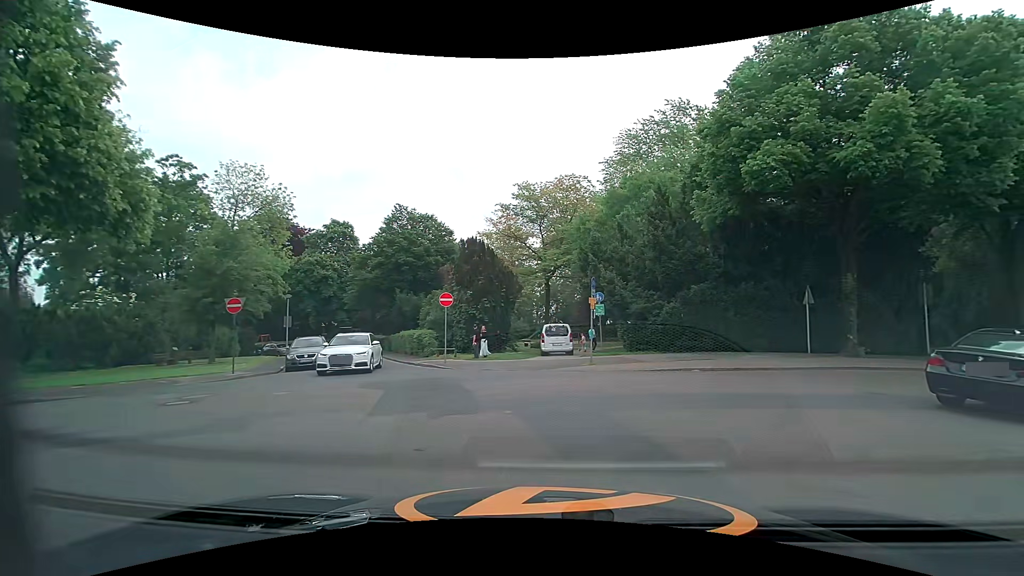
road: residential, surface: asphalt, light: Day
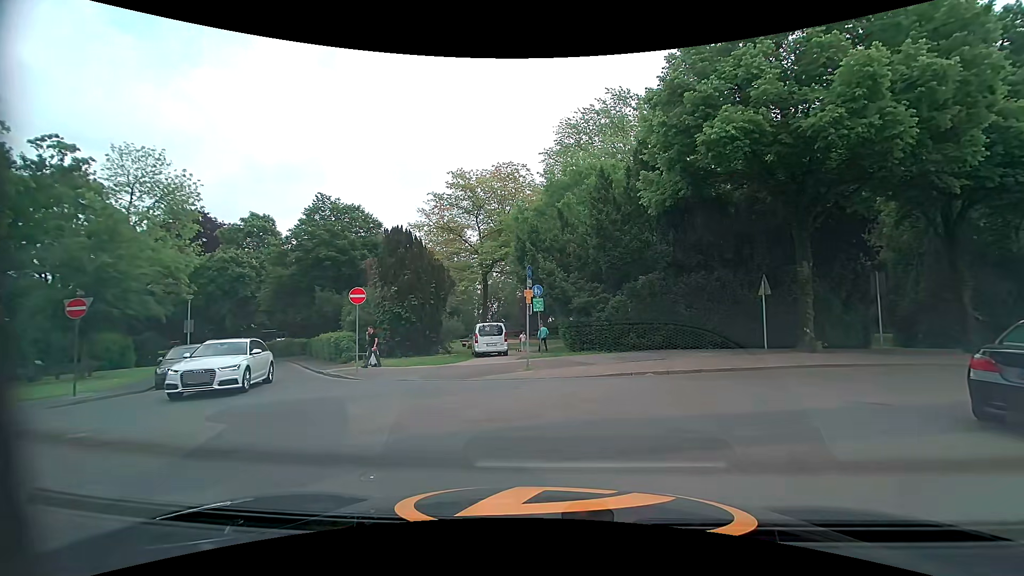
(+0.4, +3.0) m; +8°
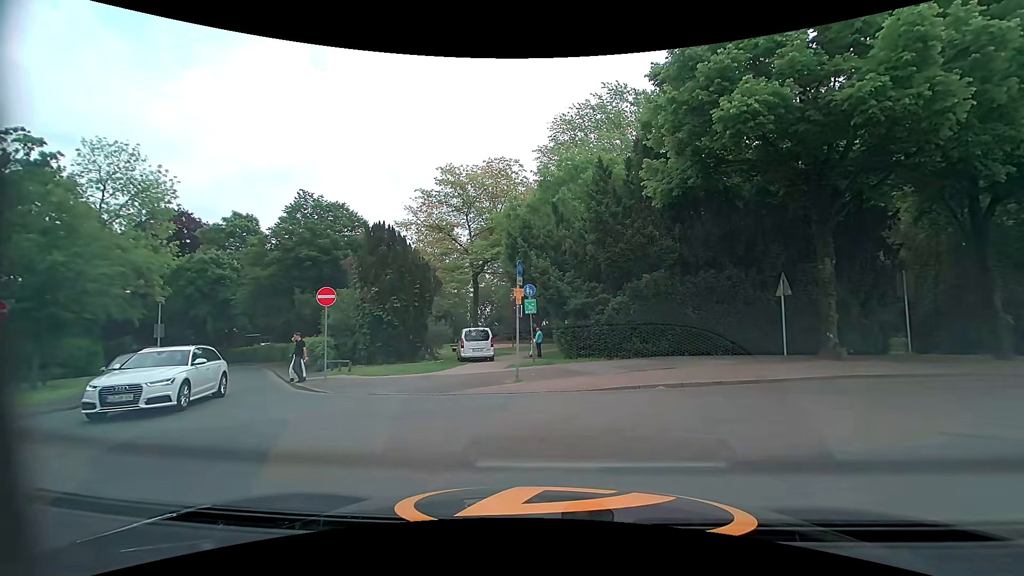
(0.0, +2.0) m; +1°
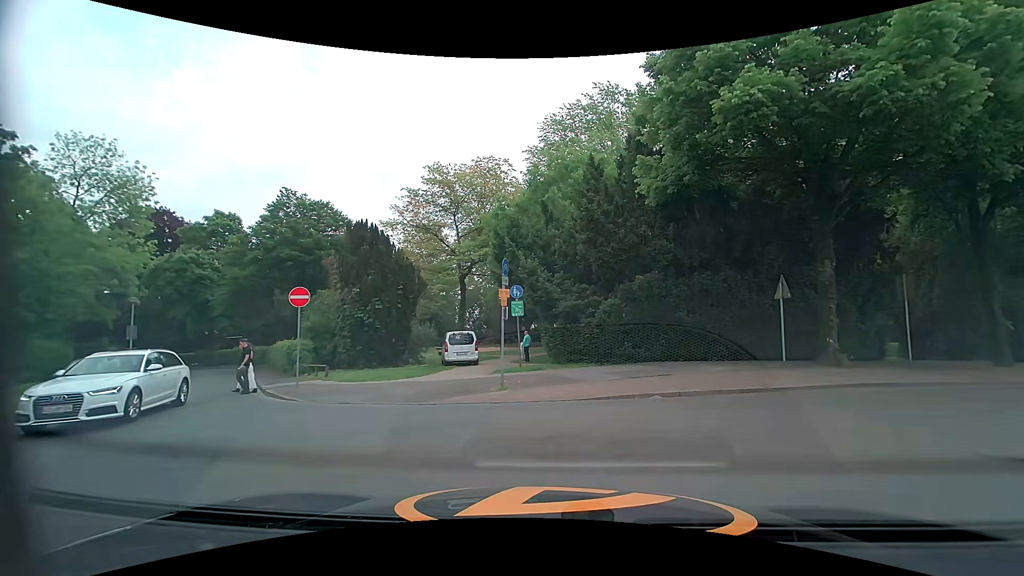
(0.0, +1.0) m; +1°
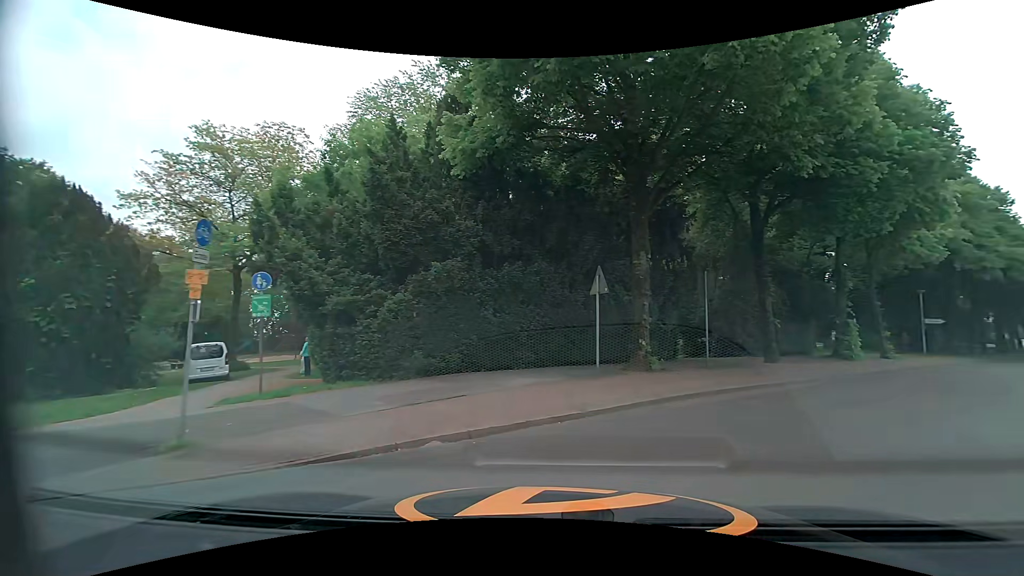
(+0.8, +4.3) m; +20°
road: unclassified
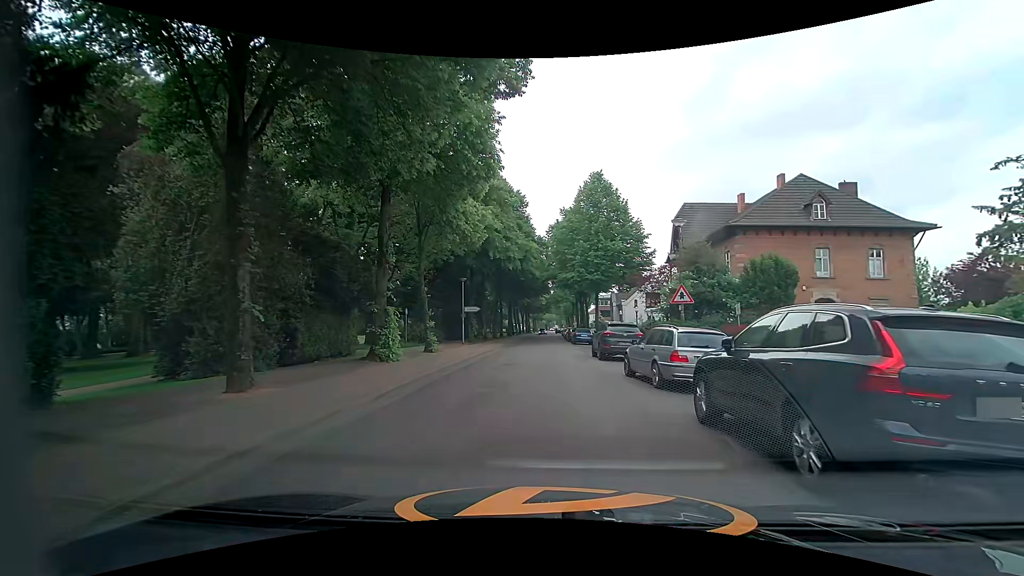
(+5.7, +10.0) m; +45°
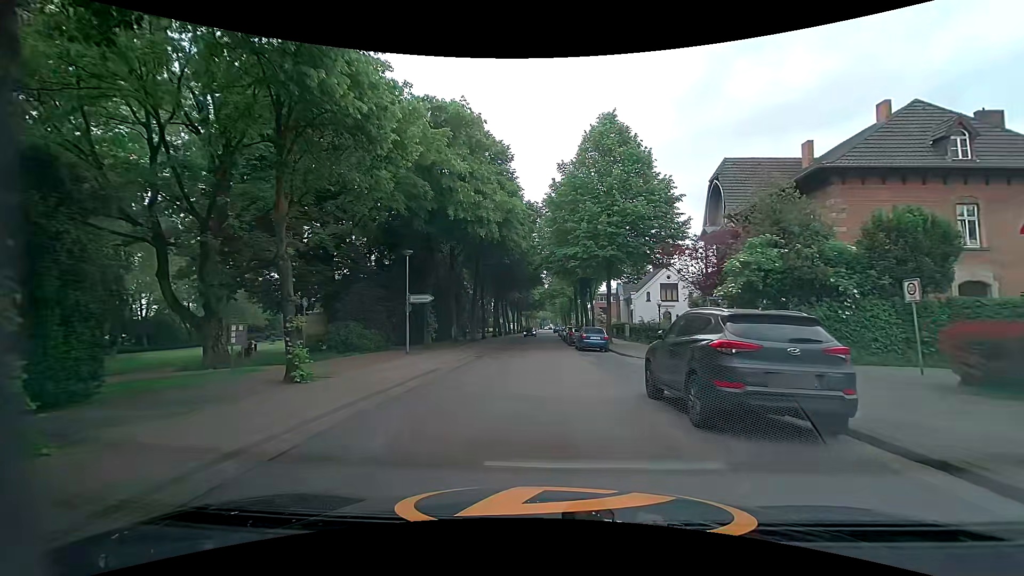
(+0.2, +14.6) m; 0°
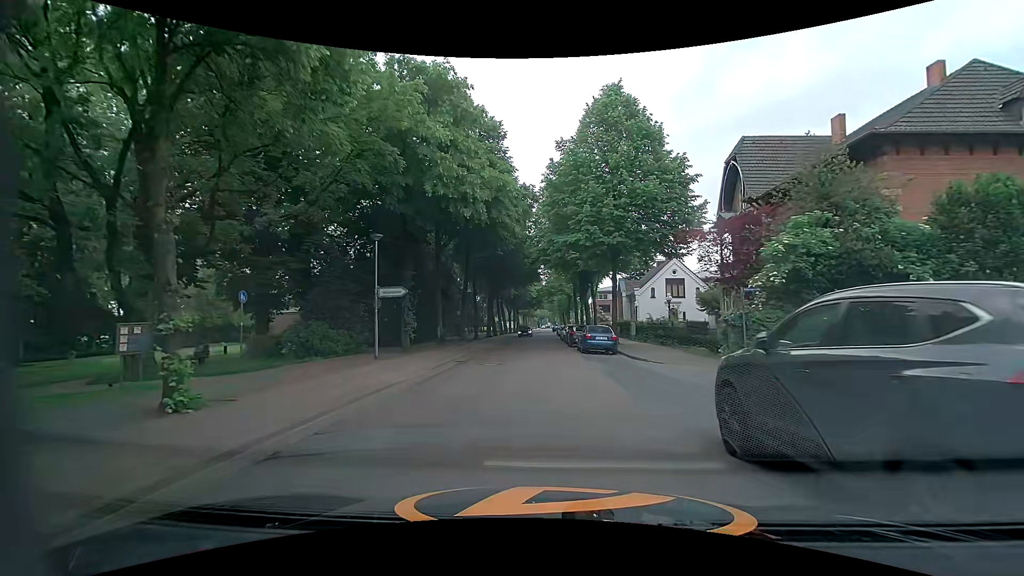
(+0.1, +4.3) m; +2°
(0, +10) (0, +20) (0, +30) (-1, +40) (-1, +50) (-1, +60) (-1, +70) (-1, +80) (-1, +90) (-1, +100) m
